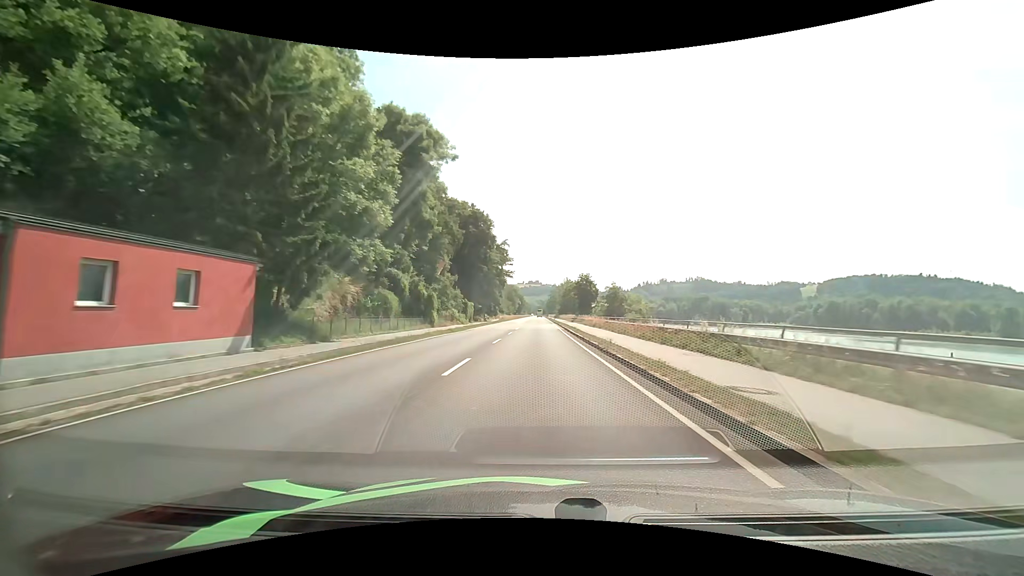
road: primary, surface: asphalt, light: Day
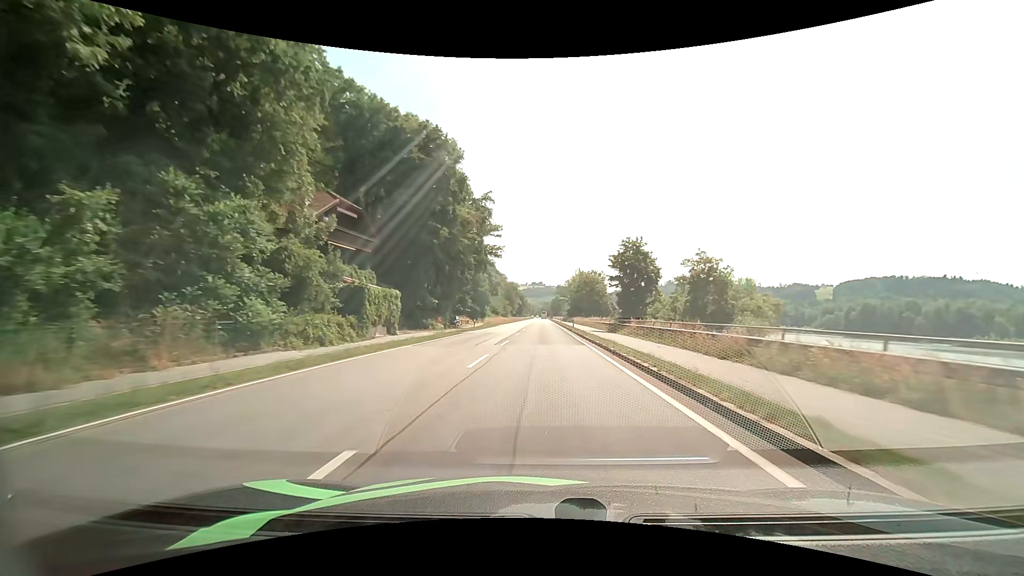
(0.0, +43.3) m; 0°
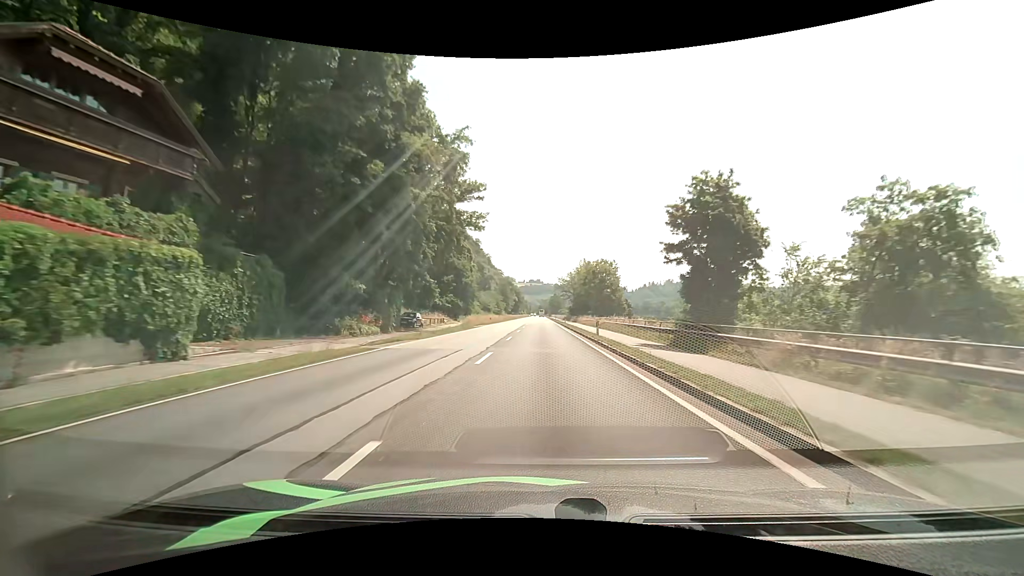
(0.0, +21.4) m; 0°
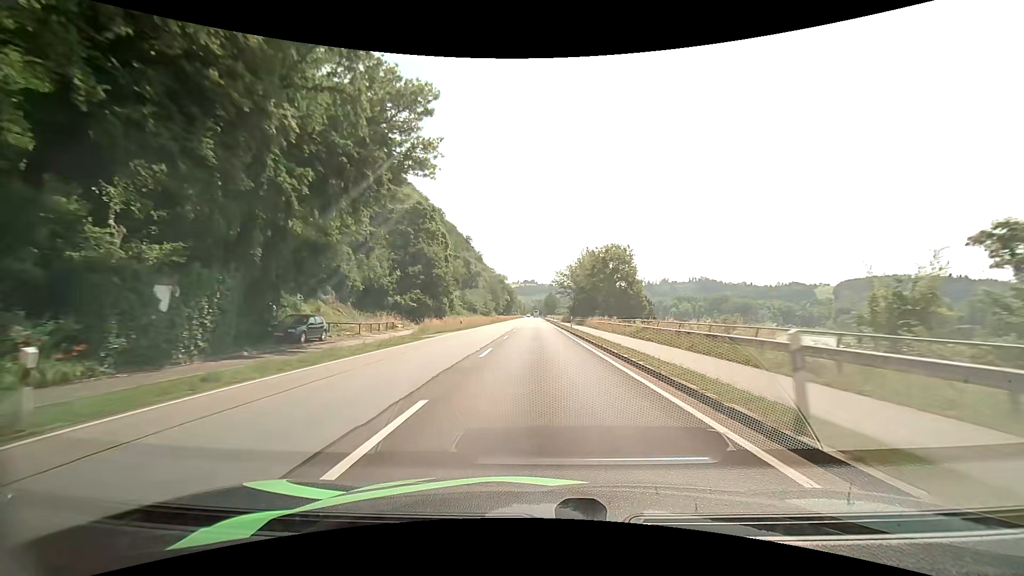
(+0.1, +21.3) m; +1°
(0, +10) (0, +20) (0, +30) (0, +40) (0, +50) (0, +60) (0, +70) (0, +80) (0, +90) (0, +100) m
